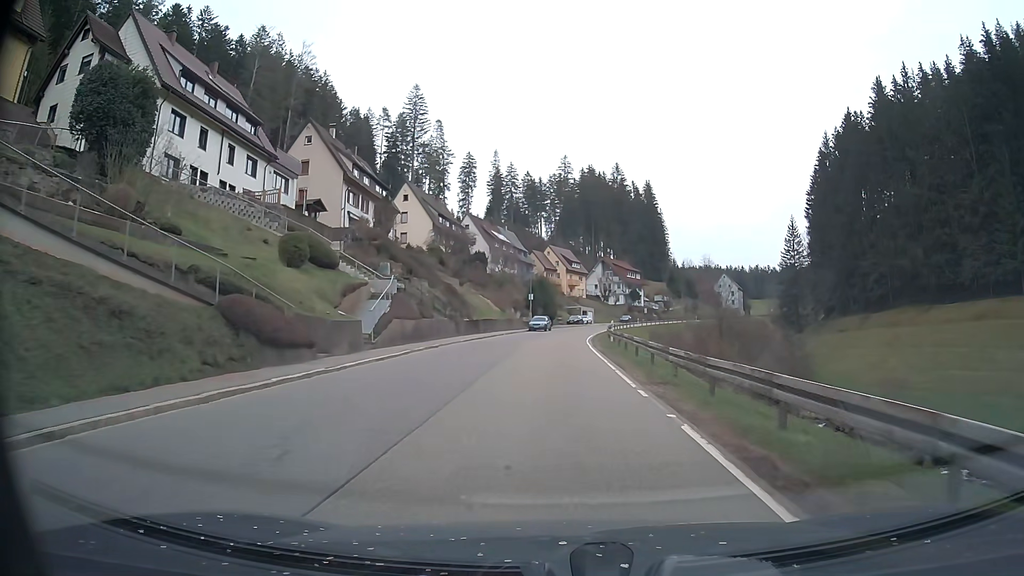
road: secondary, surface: asphalt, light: Day
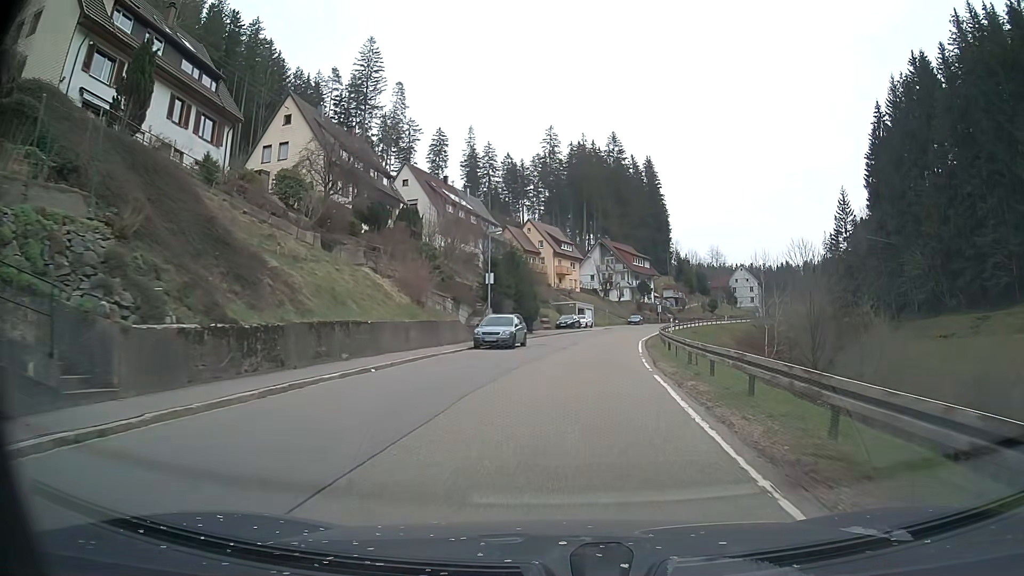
(+0.2, +37.1) m; +1°
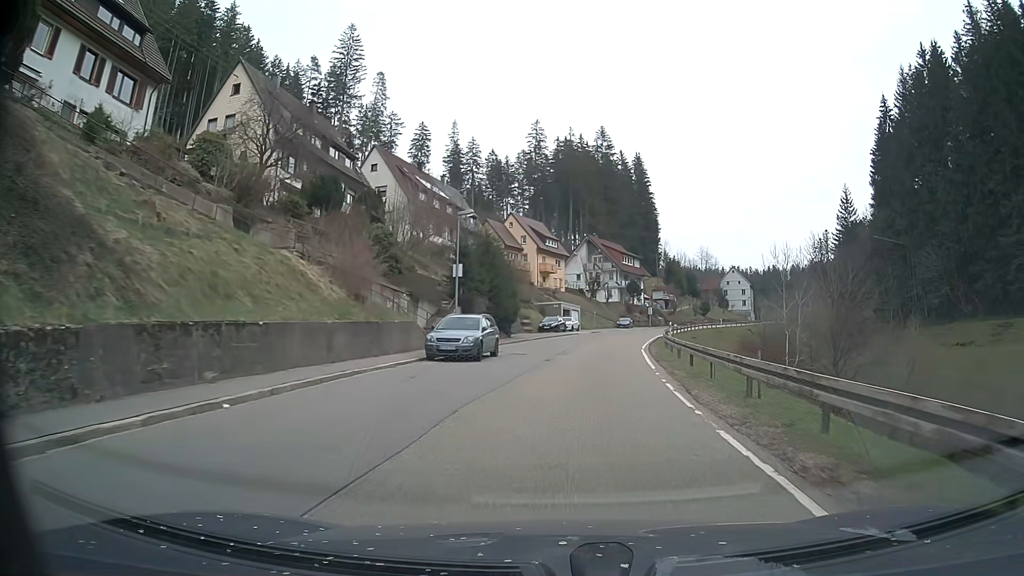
(+0.1, +7.5) m; +1°
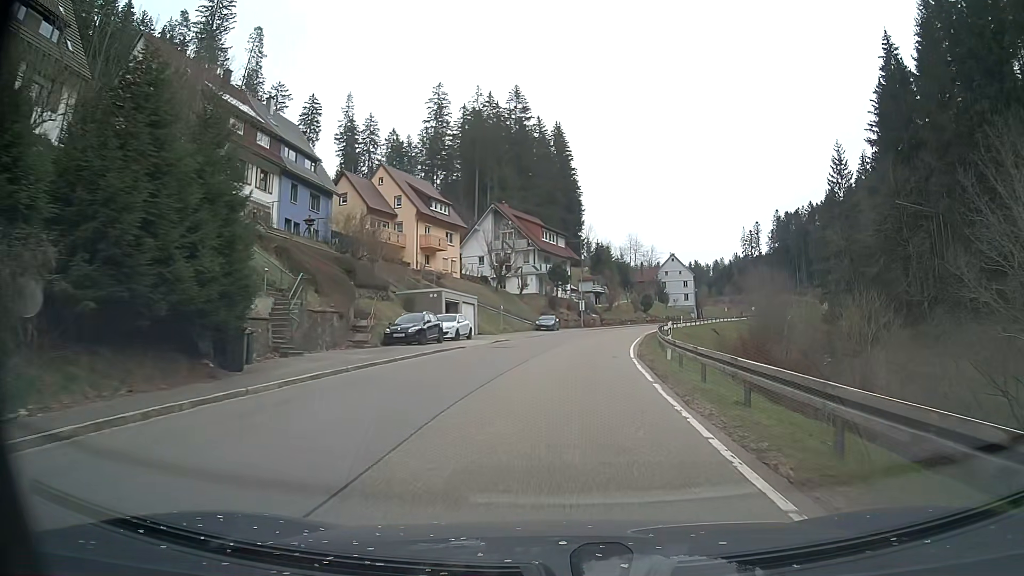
(+2.0, +29.8) m; +7°
(0, +10) (+1, +20) (+2, +30) (+3, +40) (+5, +50) (+7, +59) (+10, +69) (+13, +79) (+16, +88) (+19, +97) m
